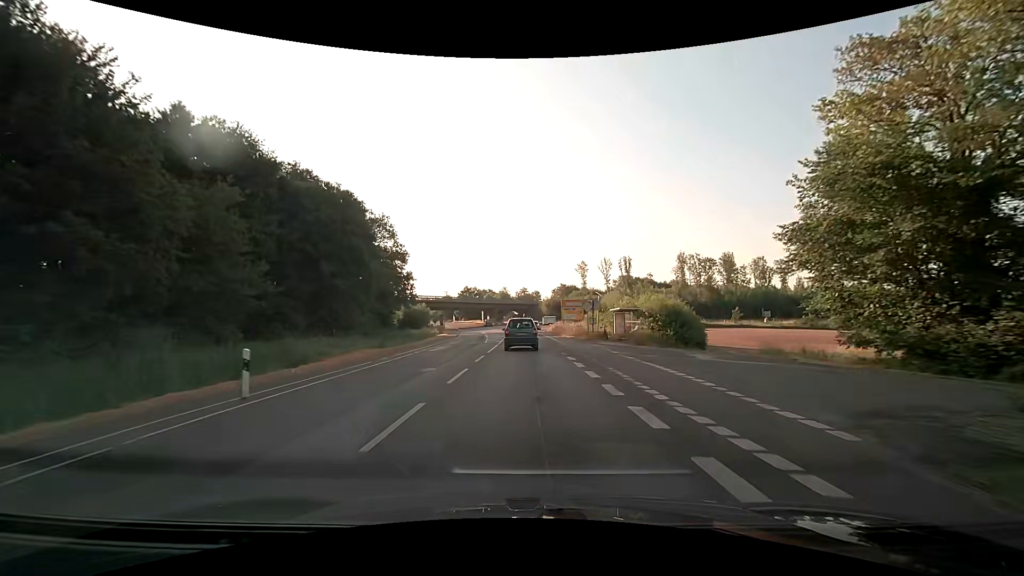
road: secondary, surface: asphalt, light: Day
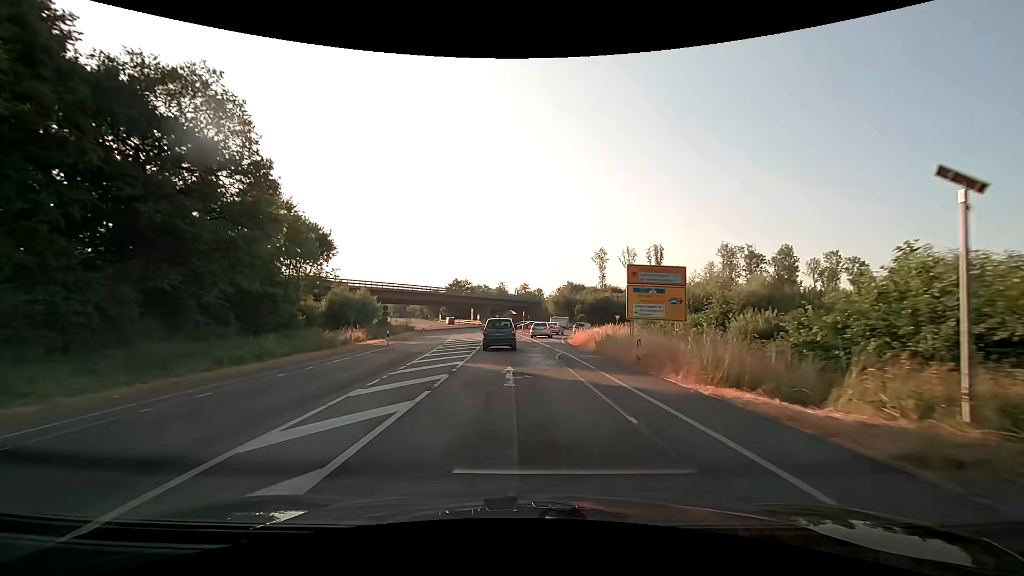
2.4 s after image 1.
(0.0, +36.4) m; 0°
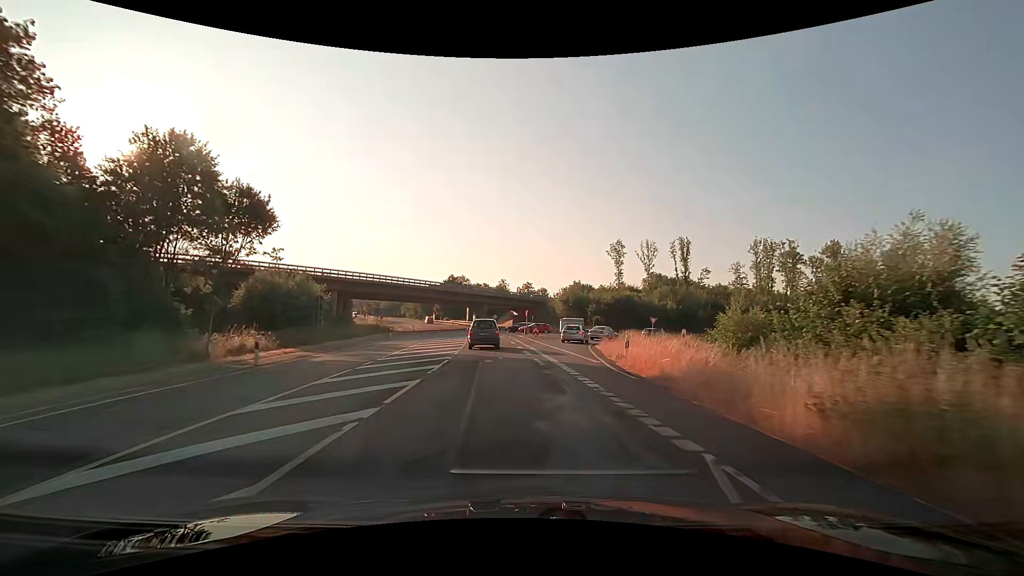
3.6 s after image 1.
(-0.1, +17.9) m; -1°
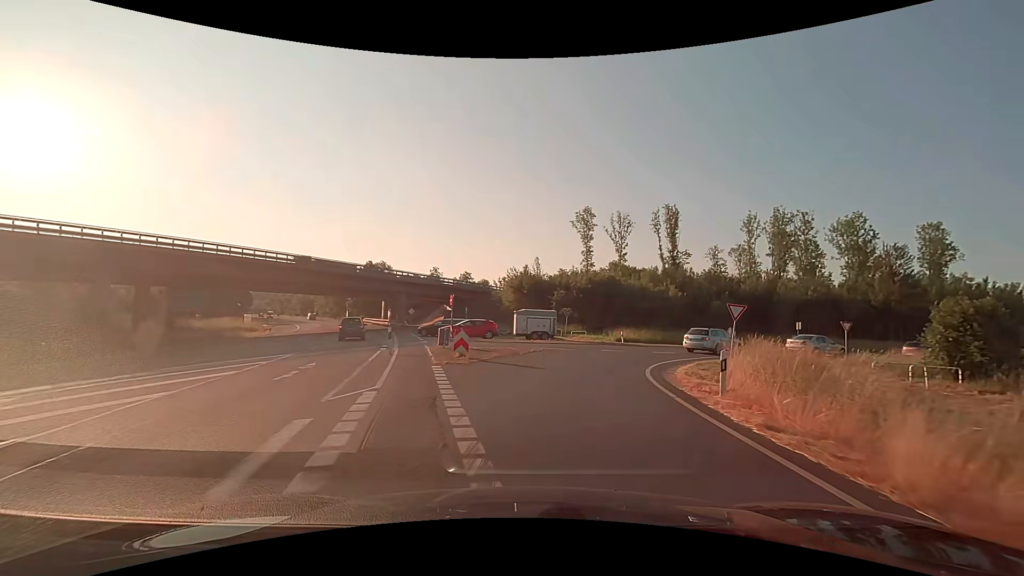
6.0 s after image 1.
(+1.2, +30.3) m; +7°
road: trunk_link
(+1, +10) (+3, +20) (+8, +28) (+15, +35) (+24, +40) (+34, +43) (+43, +46) (+53, +49) (+62, +52) (+72, +55) m
